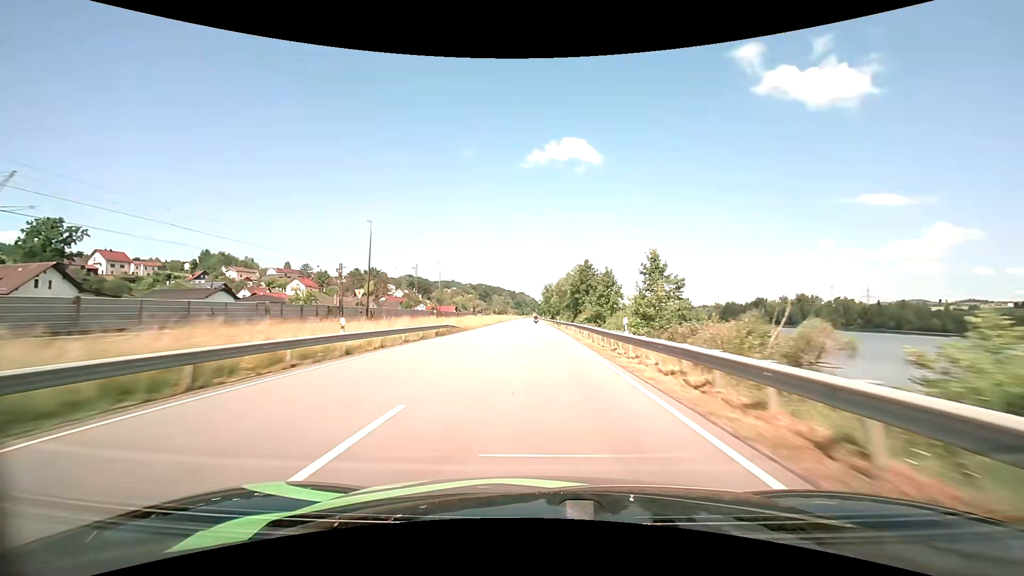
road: primary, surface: asphalt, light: Day
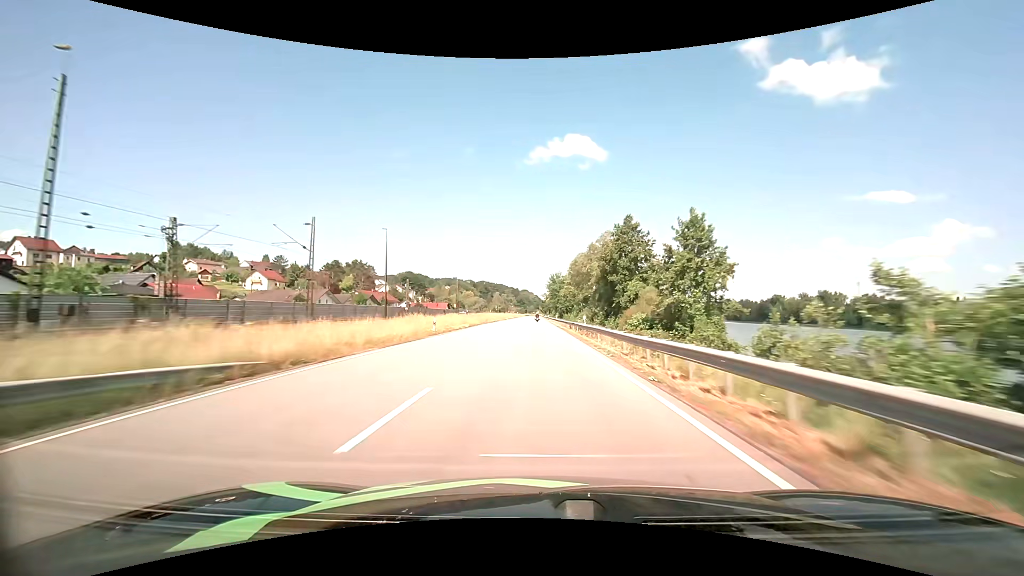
(-0.1, +34.6) m; 0°
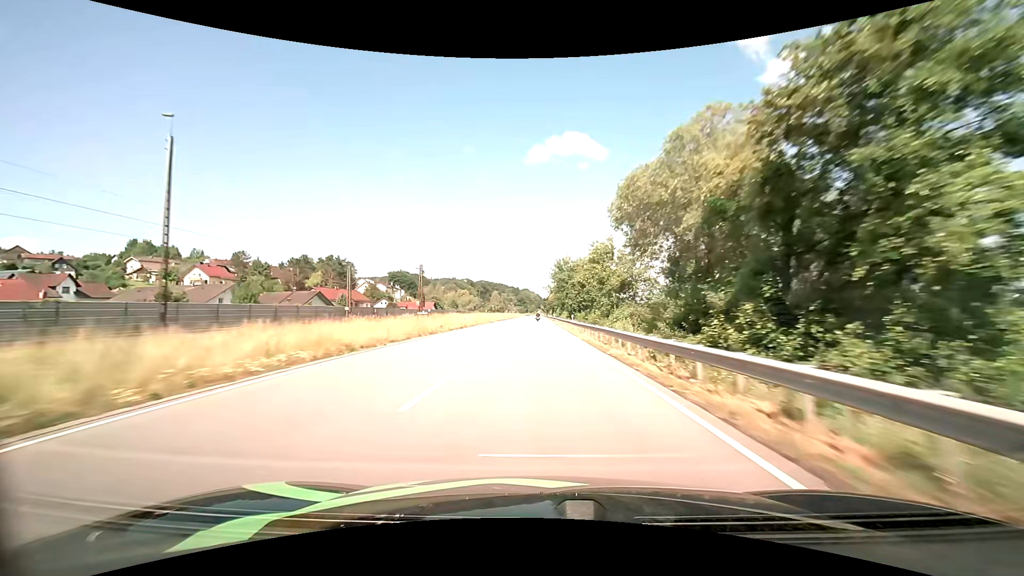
(-0.1, +34.3) m; 0°
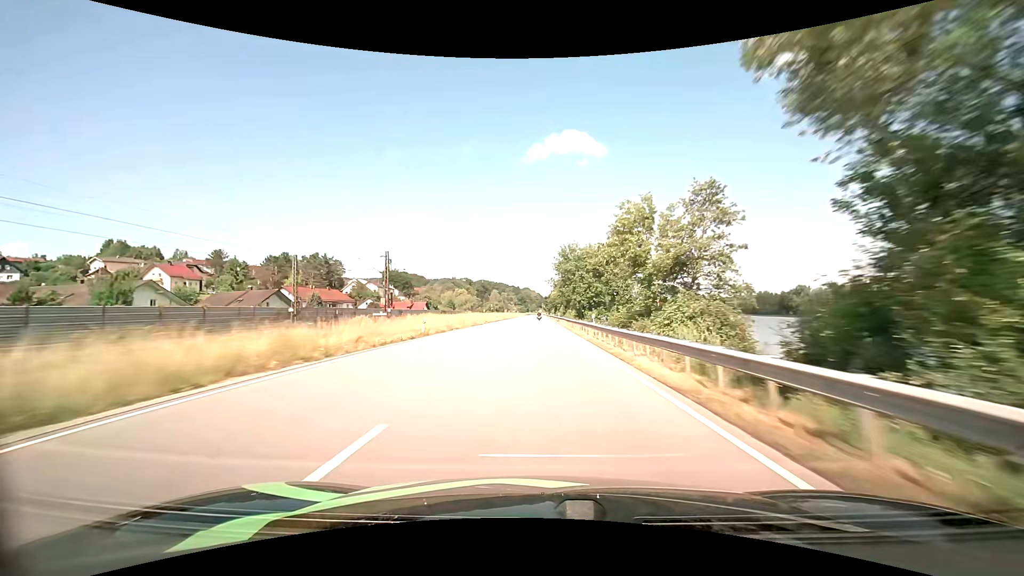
(0.0, +16.9) m; 0°
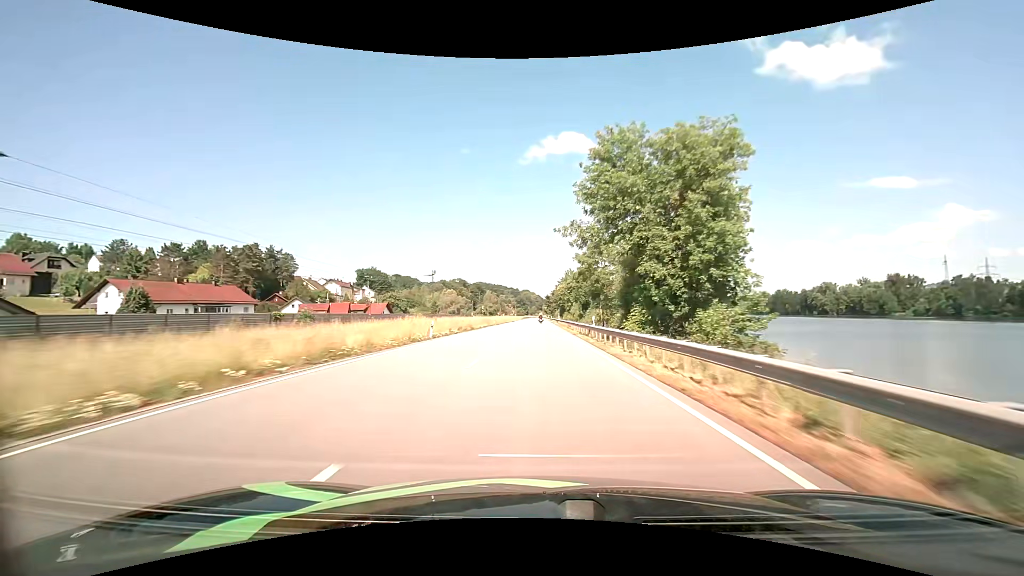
(+0.2, +49.6) m; 0°
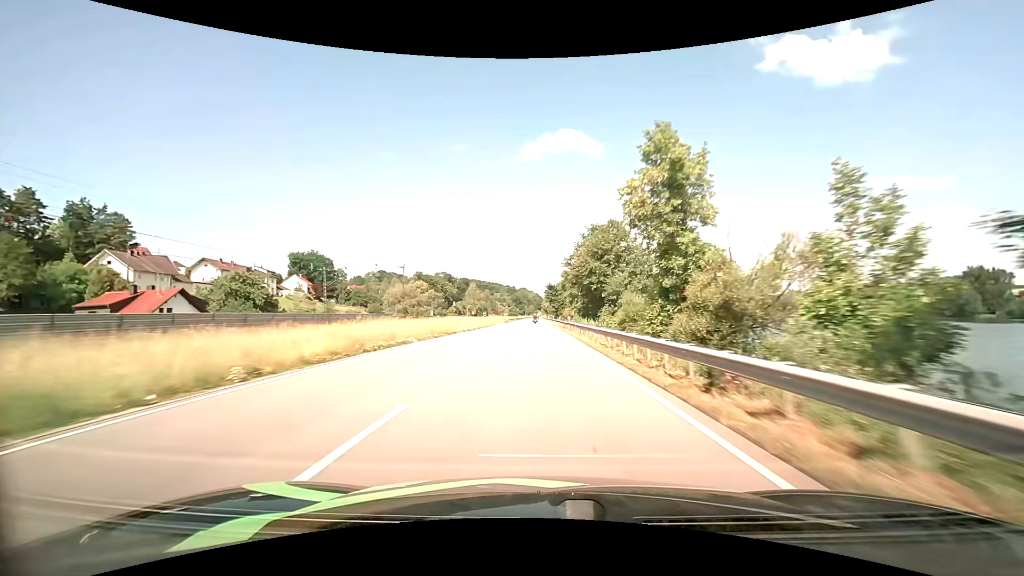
(+0.2, +81.5) m; 0°
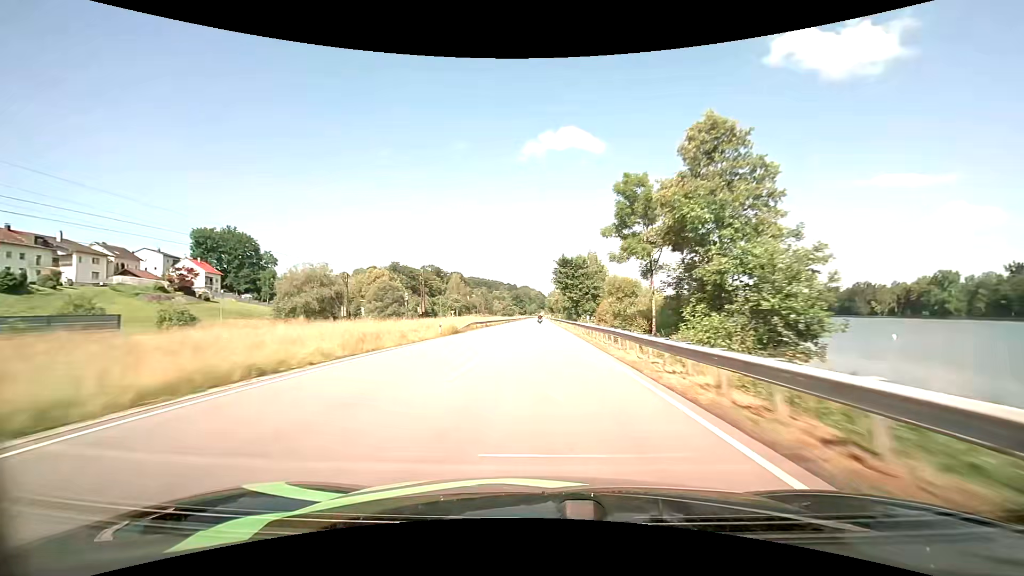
(-0.2, +65.7) m; 0°
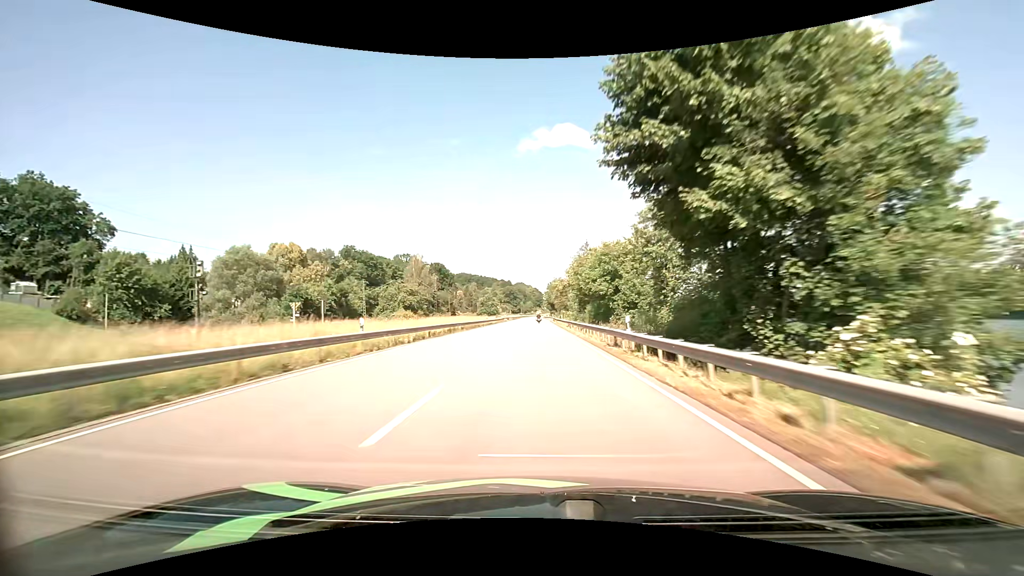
(+0.1, +65.2) m; 0°
(0, +10) (0, +20) (0, +30) (0, +40) (0, +50) (0, +60) (0, +70) (0, +80) (0, +90) (0, +100) m
